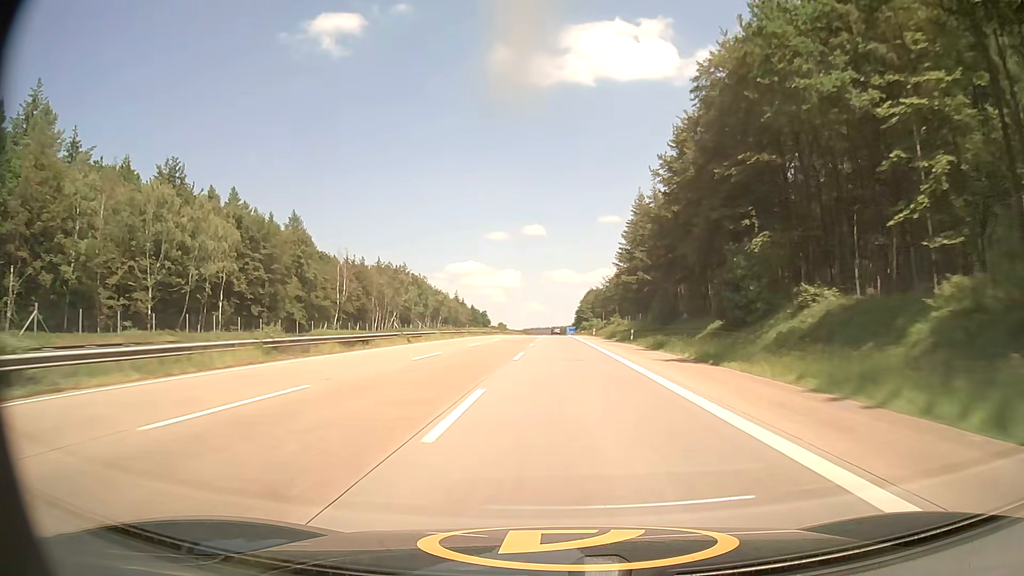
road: motorway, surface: asphalt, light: Day
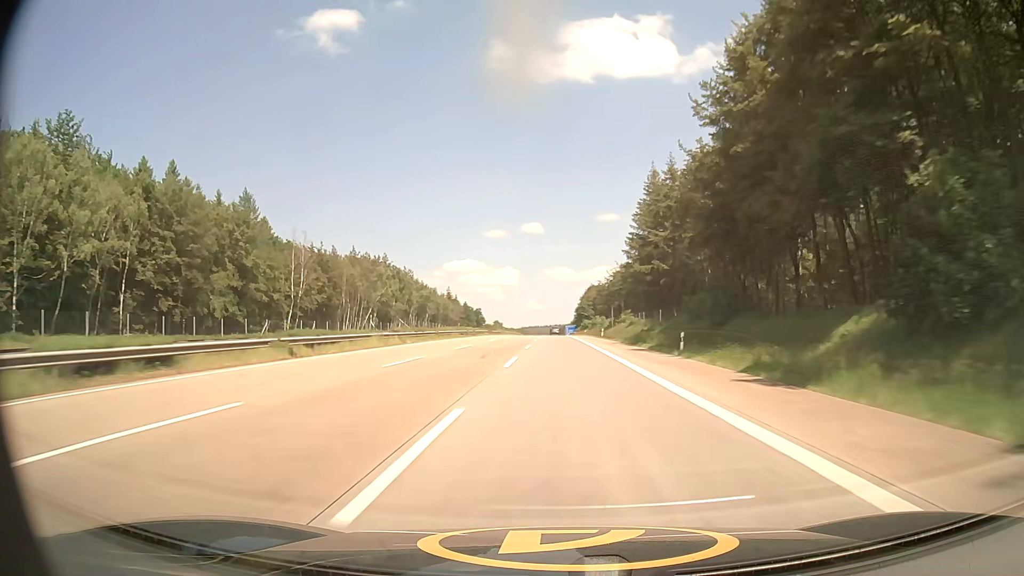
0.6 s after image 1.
(0.0, +20.5) m; 0°
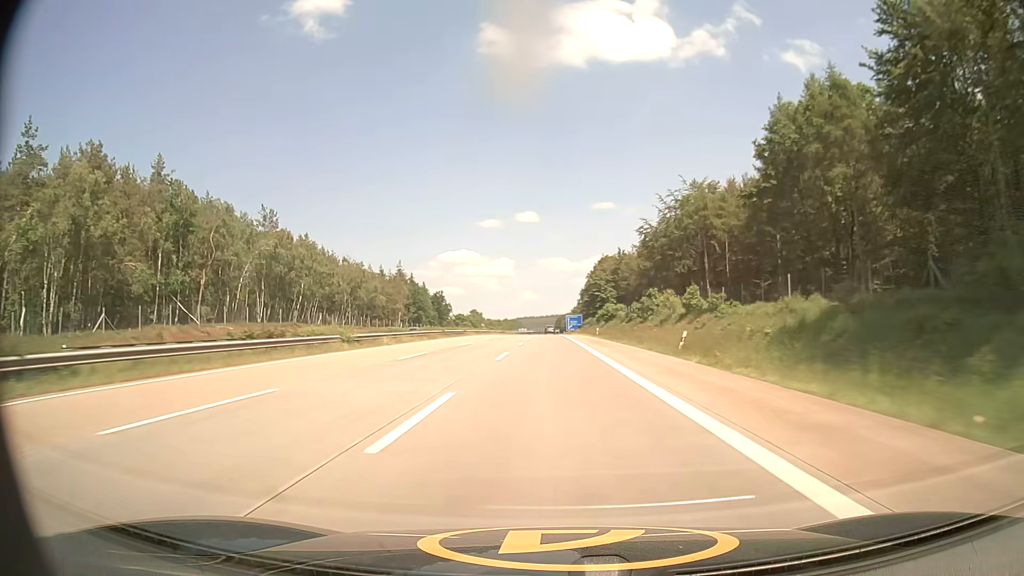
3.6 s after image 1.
(+0.6, +101.8) m; 0°
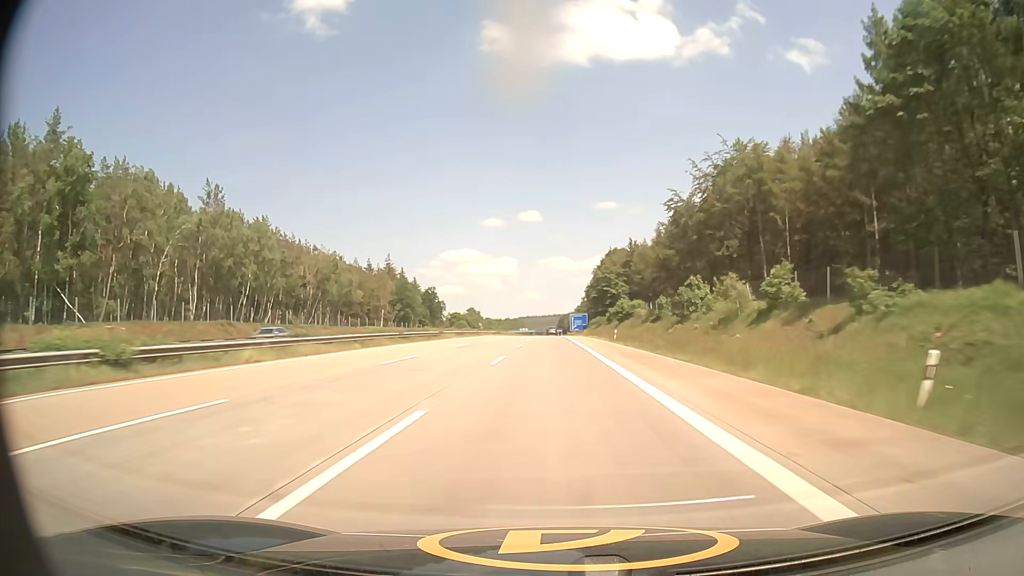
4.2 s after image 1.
(0.0, +20.2) m; 0°
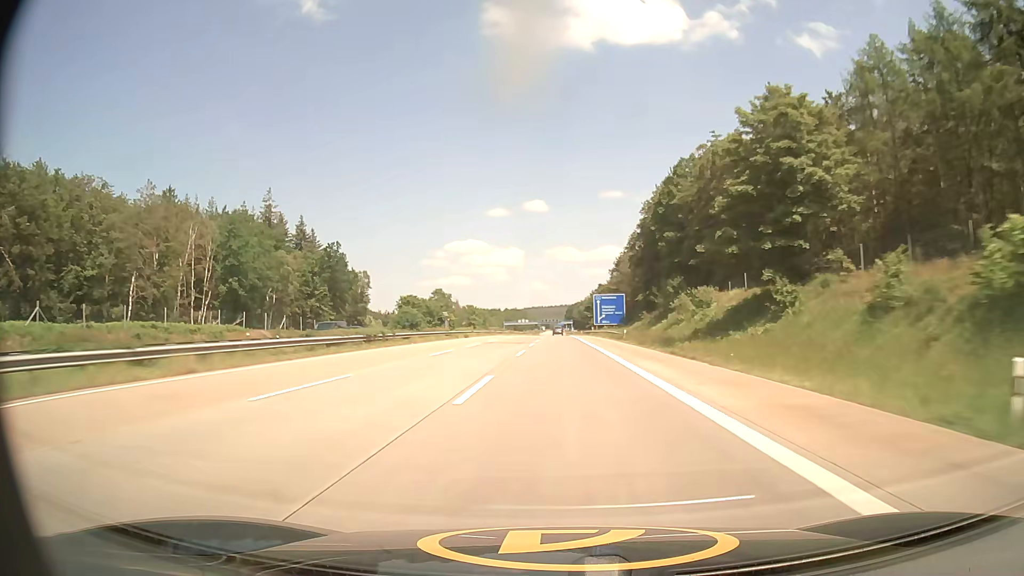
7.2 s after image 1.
(-0.6, +100.4) m; -1°
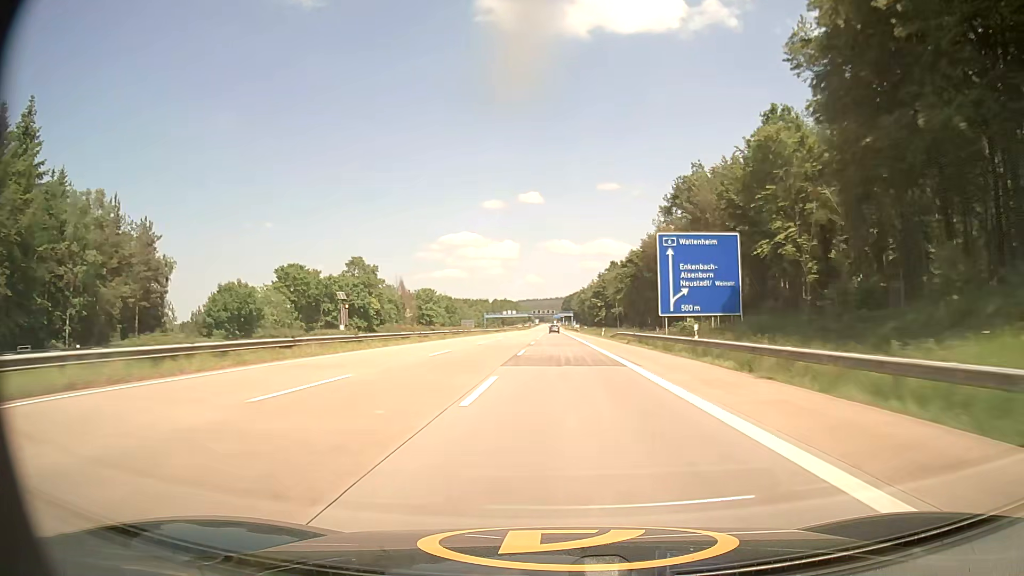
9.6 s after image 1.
(+0.3, +80.1) m; 0°
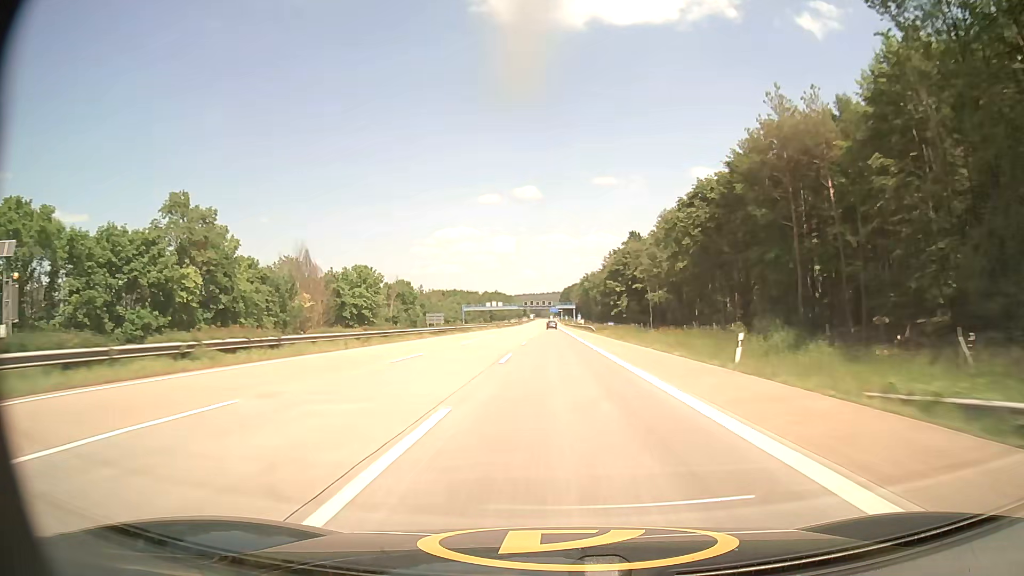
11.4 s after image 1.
(+0.2, +59.7) m; 0°
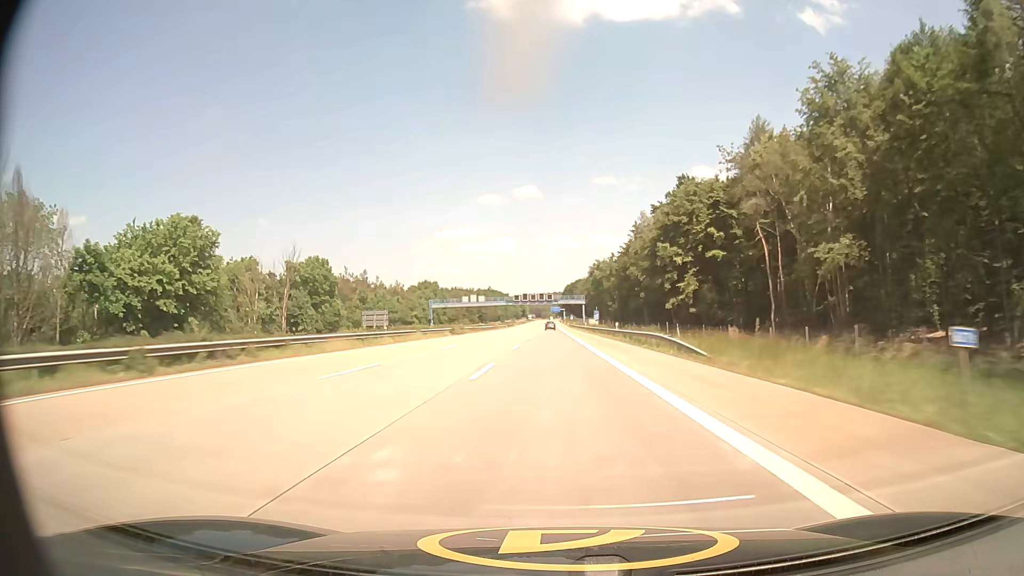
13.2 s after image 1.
(0.0, +59.8) m; 0°
(0, +10) (0, +20) (0, +30) (0, +40) (0, +50) (0, +60) (0, +70) (0, +80) (-1, +90) (-1, +100) m
